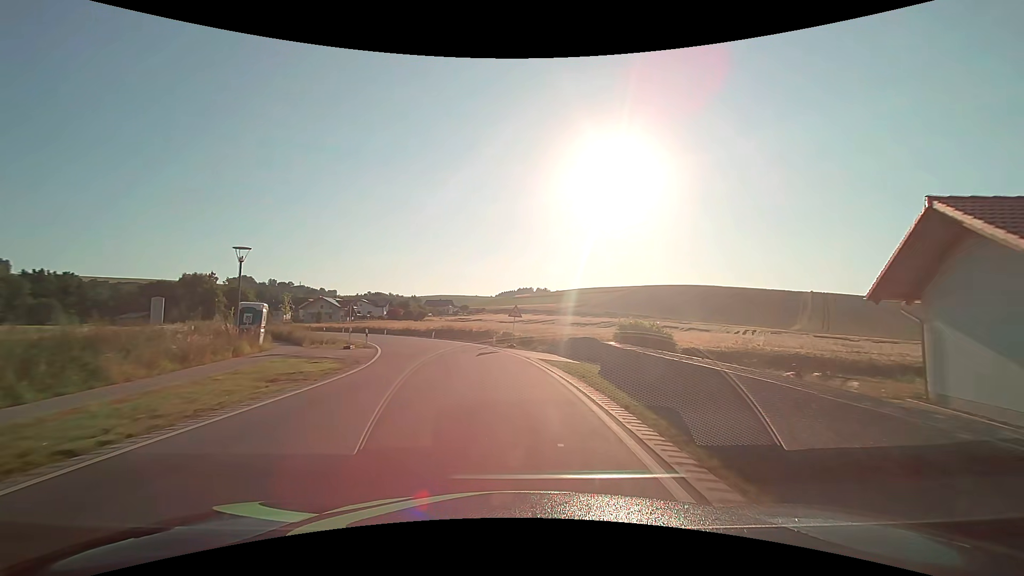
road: secondary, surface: asphalt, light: Day
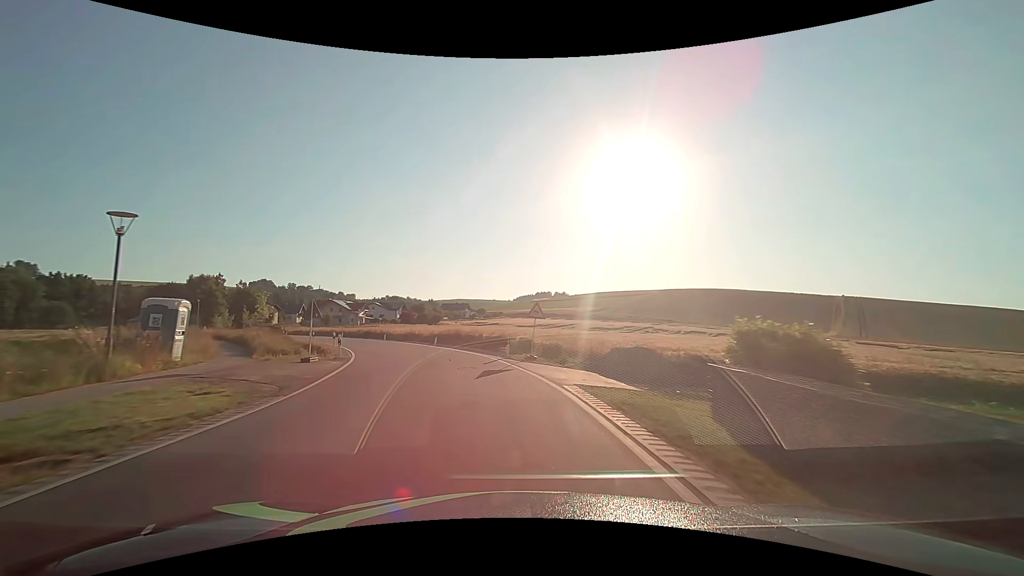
(-0.1, +7.7) m; -2°
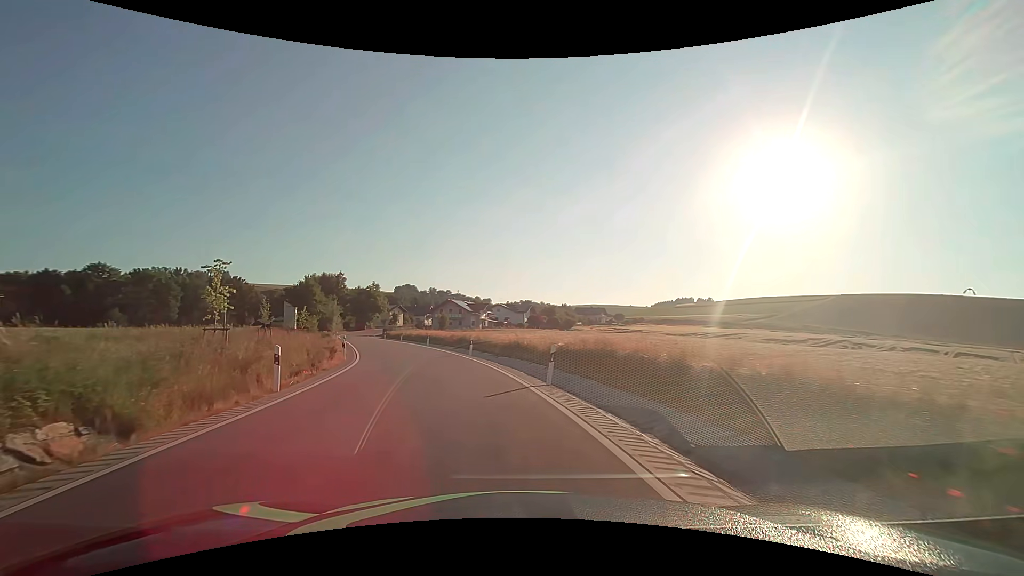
(-2.8, +22.5) m; -14°
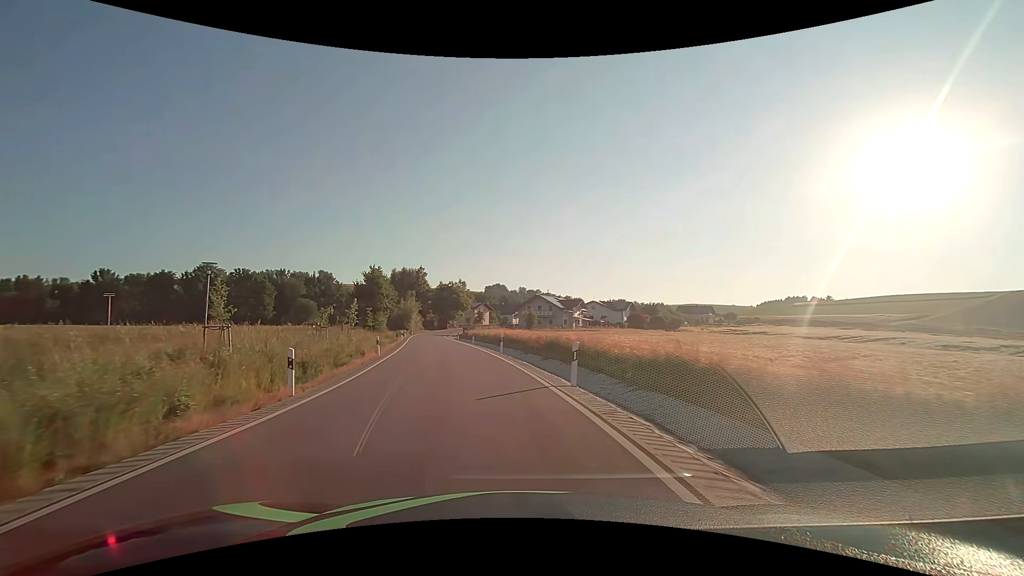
(-1.6, +14.9) m; -11°
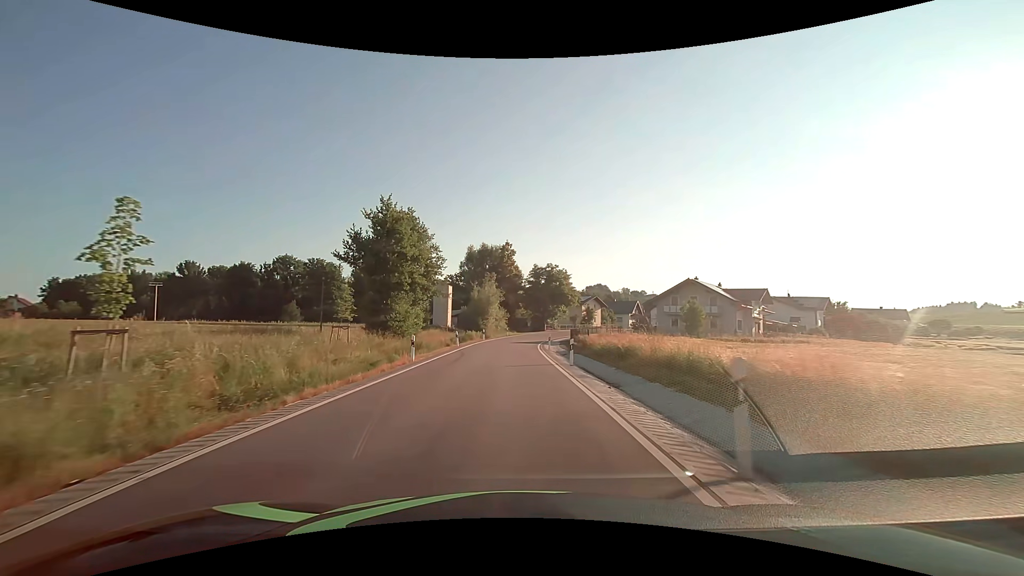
(-4.6, +37.5) m; -11°
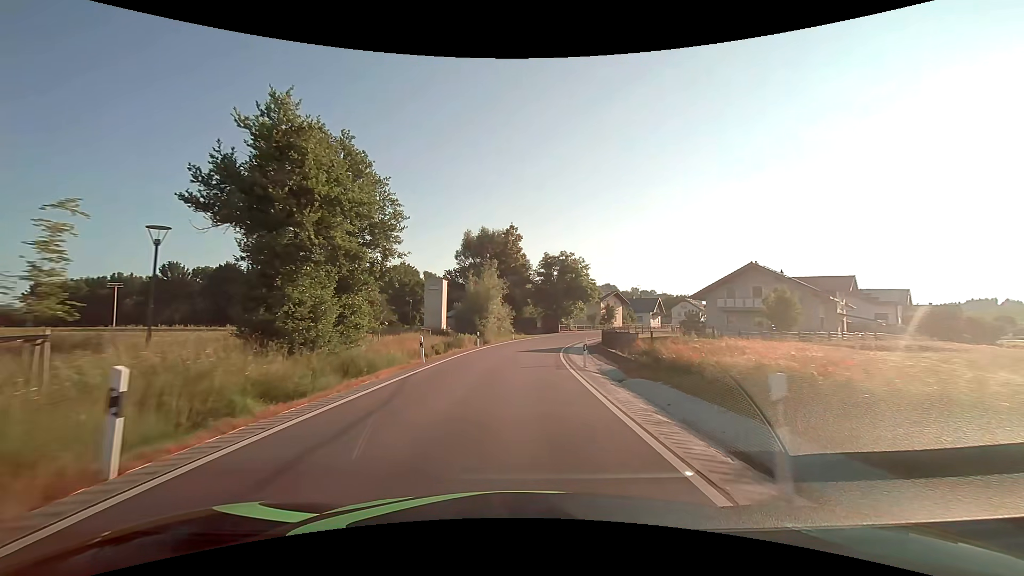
(-0.1, +15.3) m; -1°
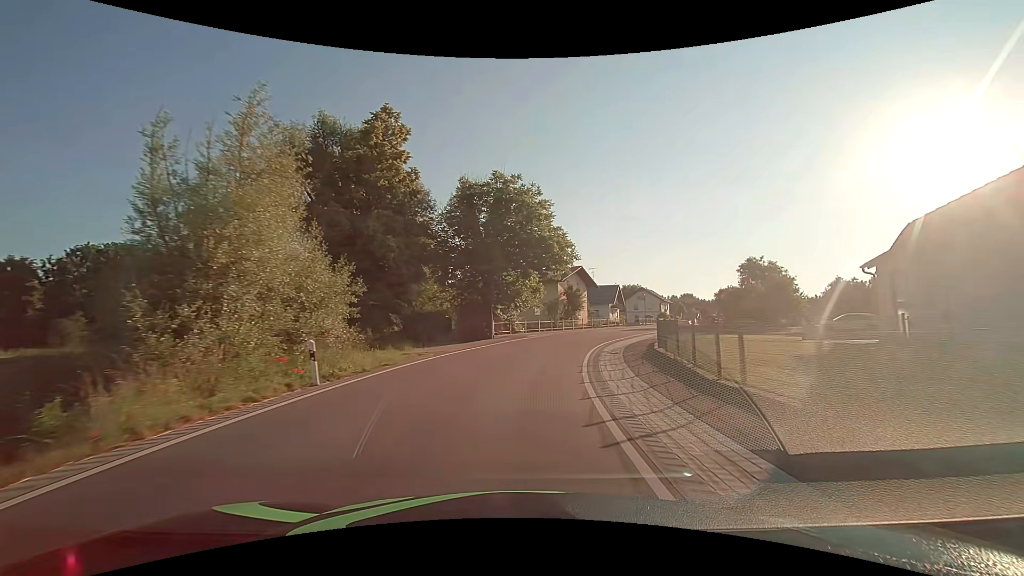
(+2.1, +38.0) m; +9°
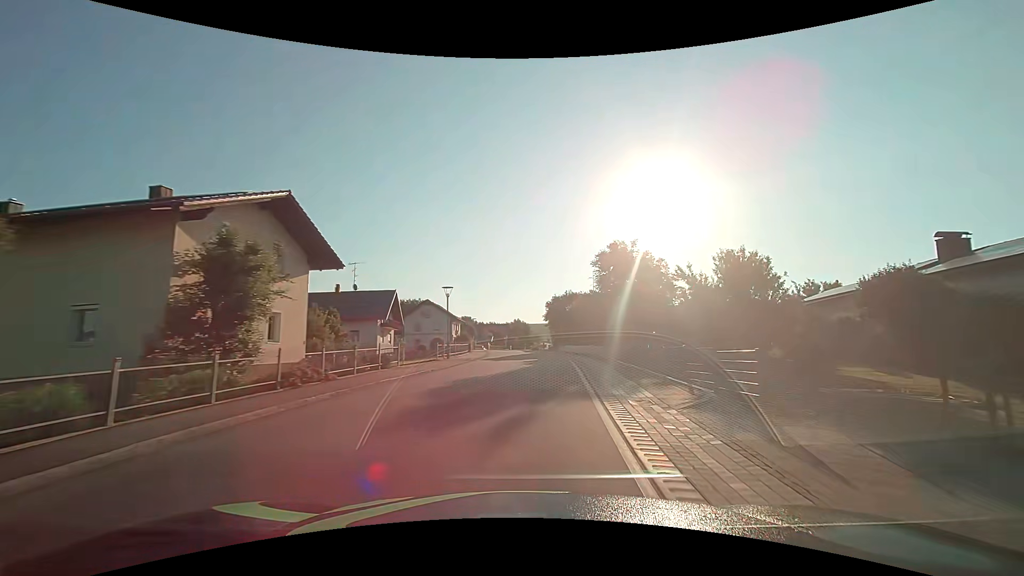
(+6.7, +36.5) m; +25°
(0, +10) (+1, +20) (+2, +30) (+2, +40) (+1, +50) (+1, +60) (0, +70) (-1, +80) (-1, +90) (0, +100) m
